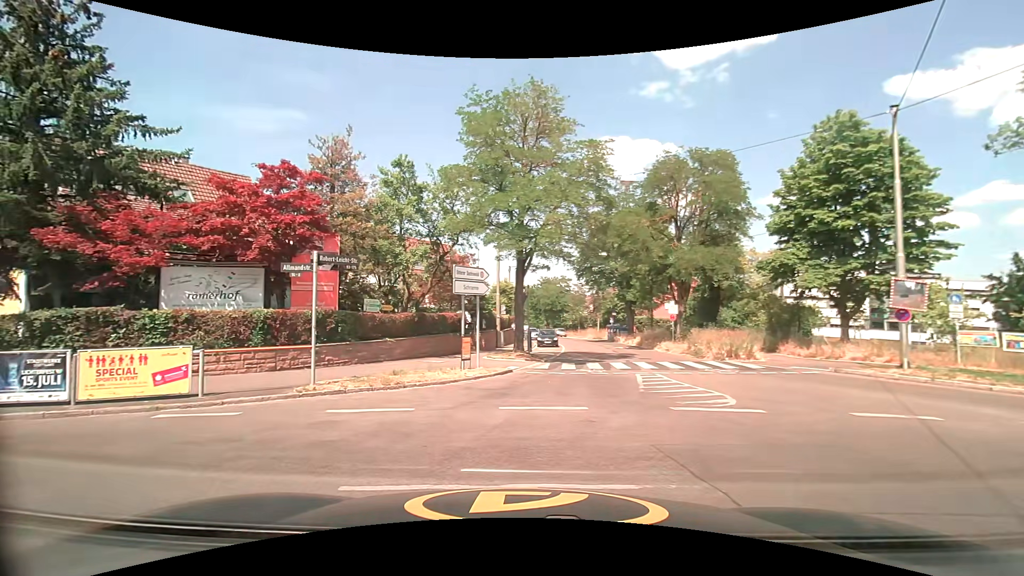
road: residential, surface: asphalt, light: Day
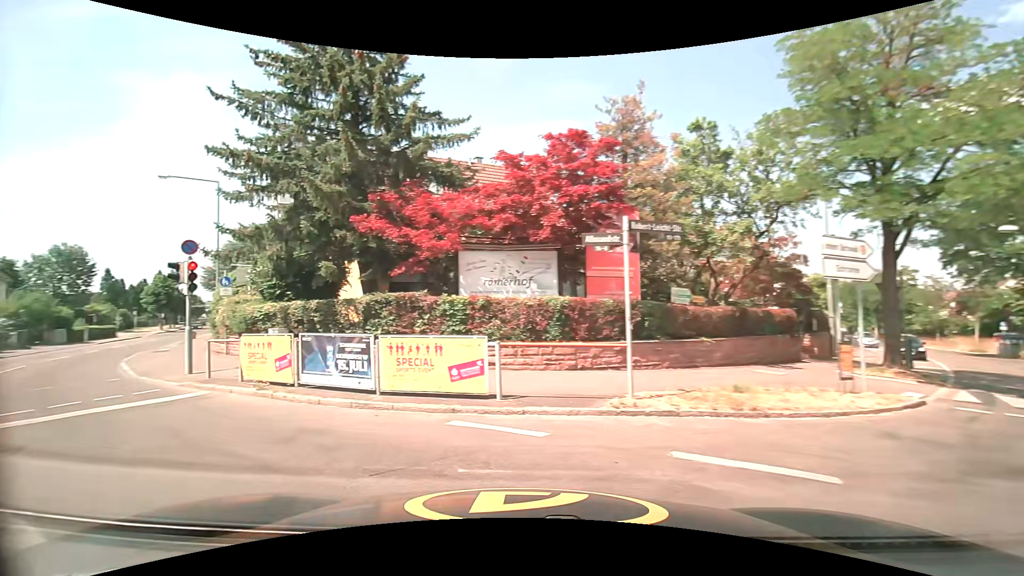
(-0.8, +3.6) m; -32°
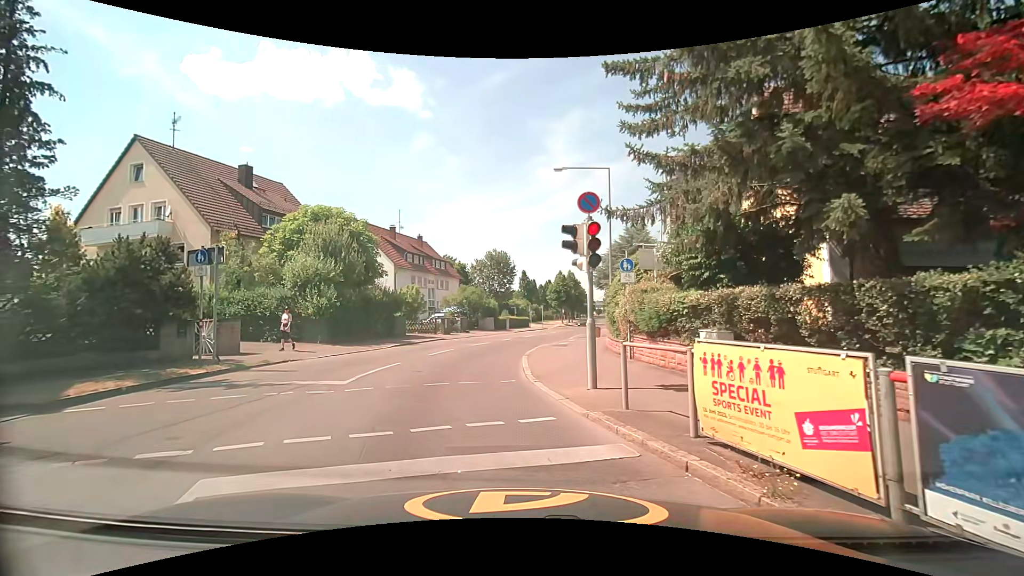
(-2.3, +6.1) m; -39°
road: tertiary
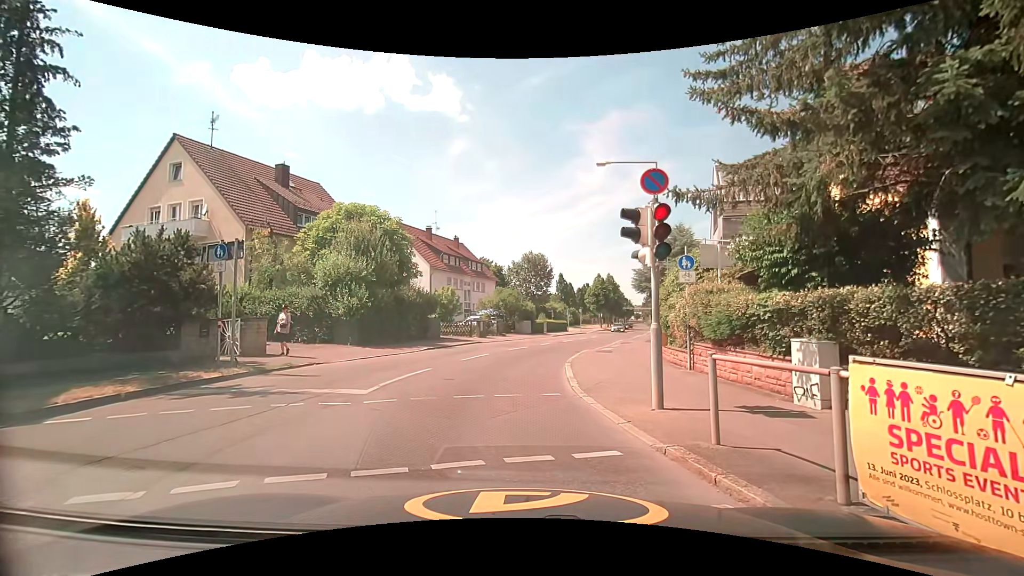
(0.0, +1.4) m; -2°
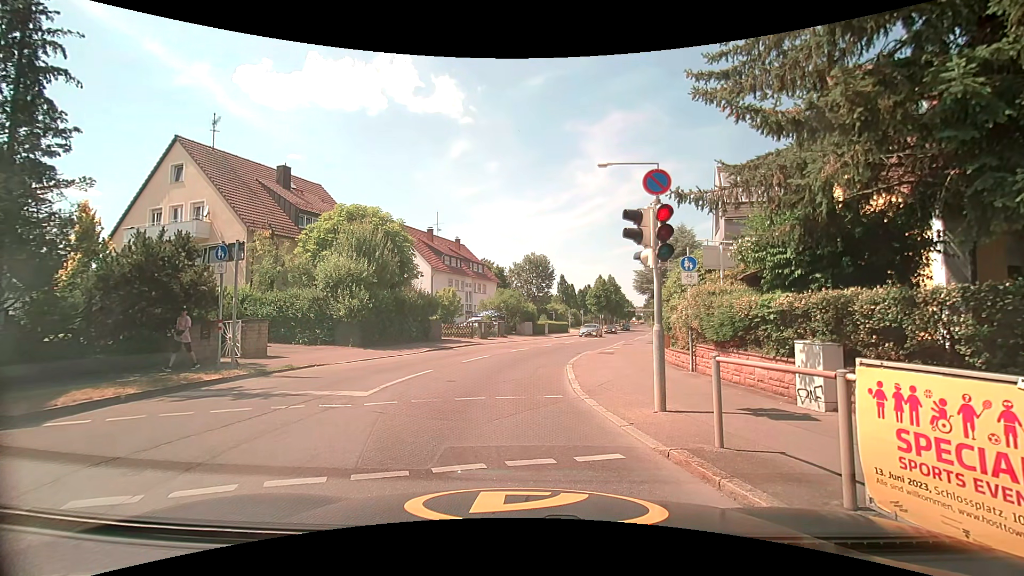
(0.0, +0.2) m; 0°
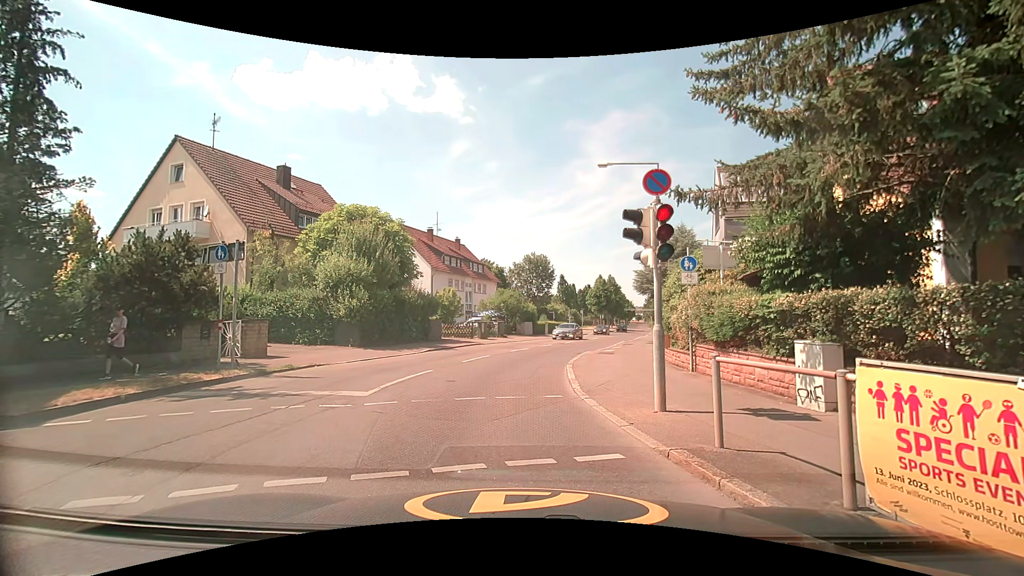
(0.0, 0.0) m; 0°
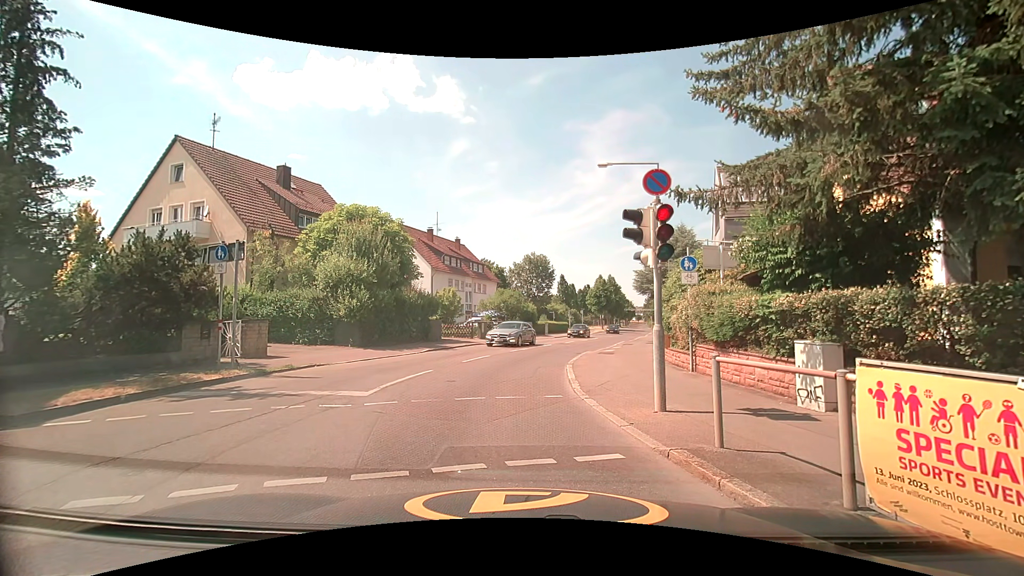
(0.0, 0.0) m; 0°
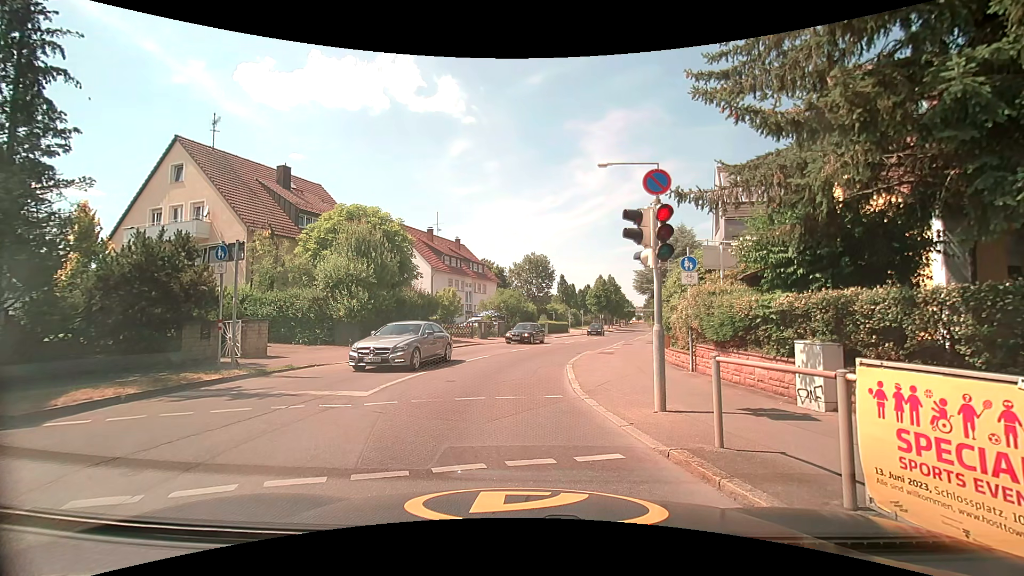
(0.0, 0.0) m; 0°
(-1, +10) (-1, +20) (+1, +30) (+3, +39) (+5, +49) (+8, +59) (+10, +69) (+12, +78) (+14, +88) (+16, +98) m
